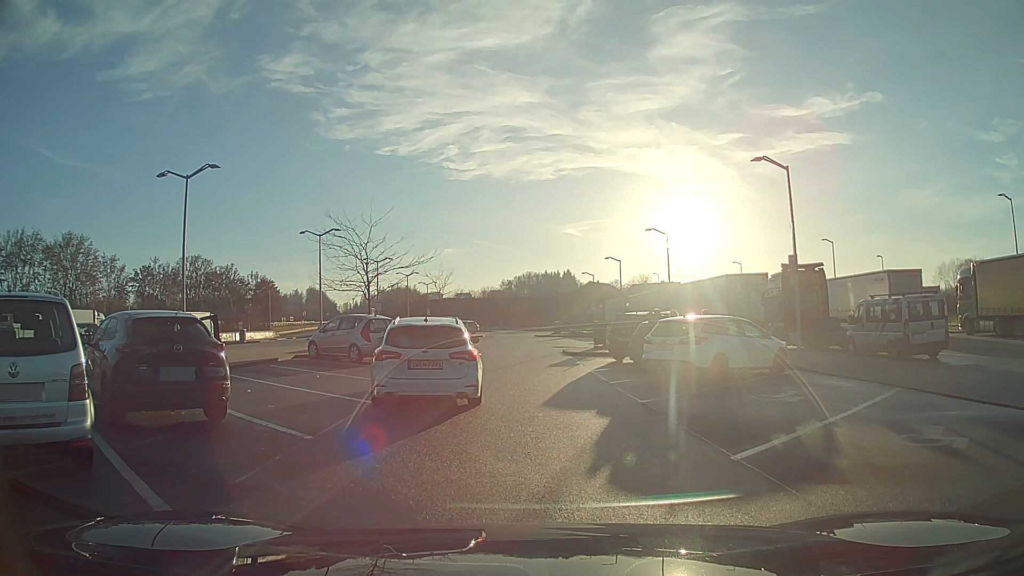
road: service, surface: asphalt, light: Day
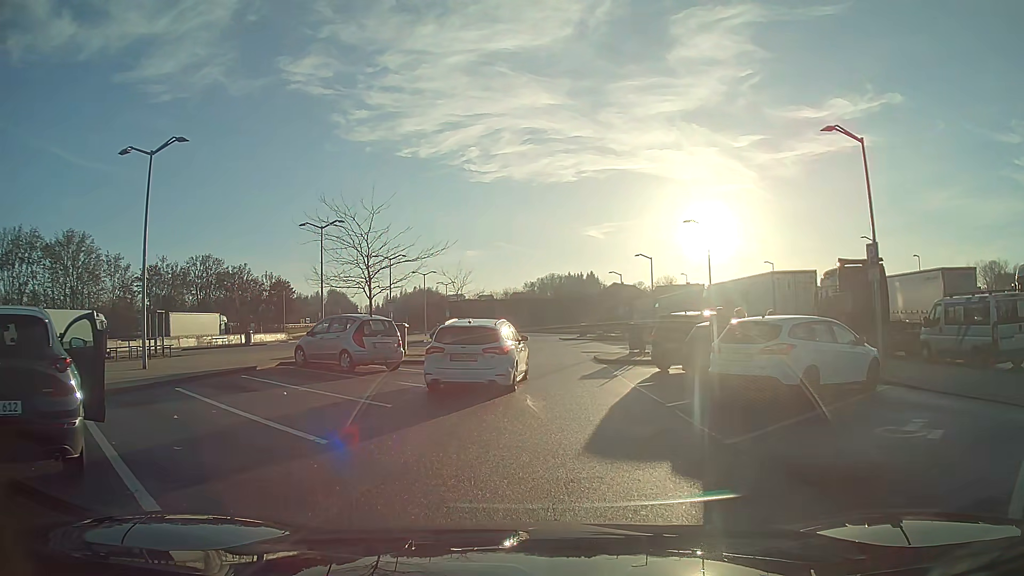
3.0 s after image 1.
(-0.2, +4.0) m; -4°
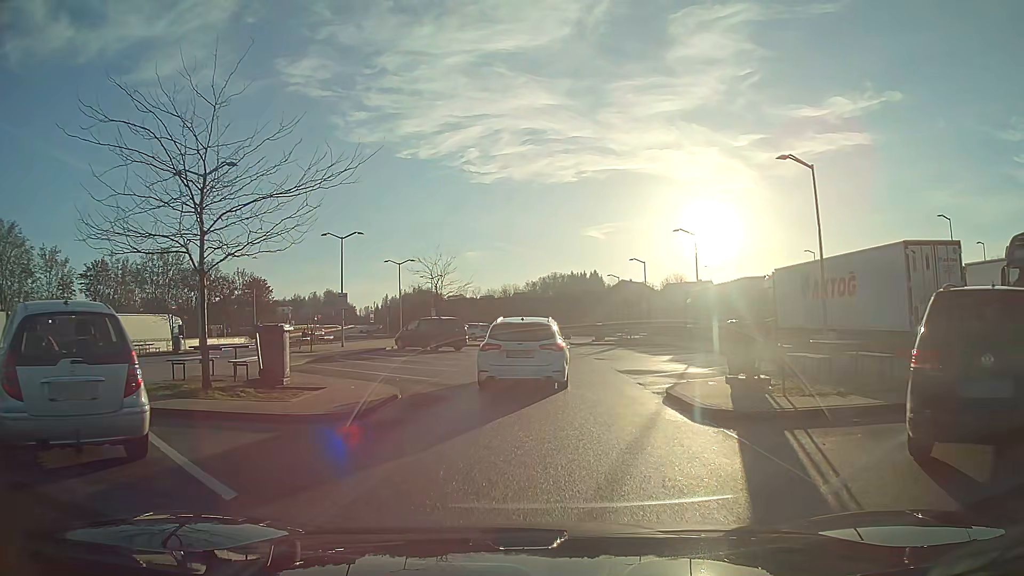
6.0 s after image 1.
(0.0, +13.5) m; 0°
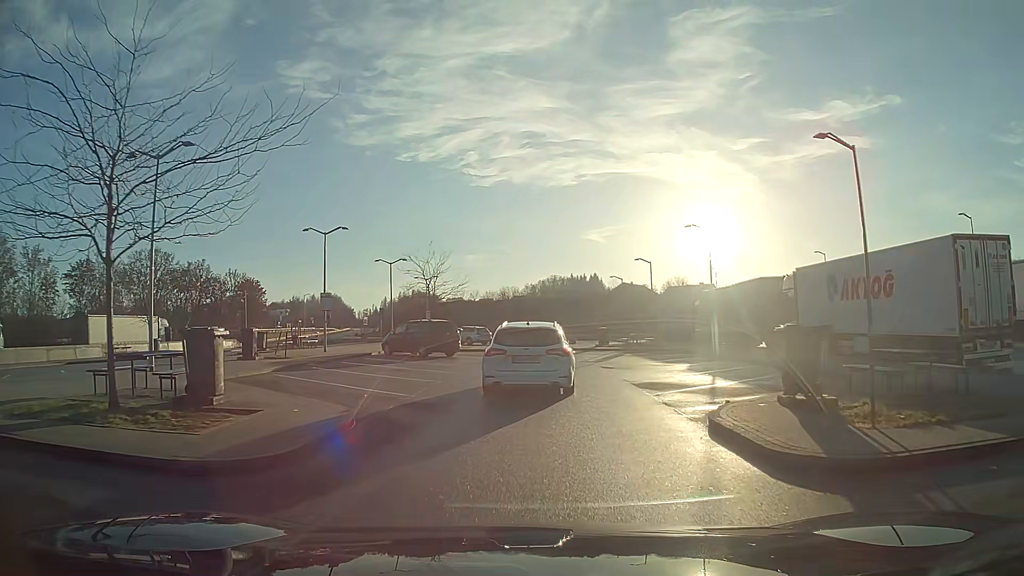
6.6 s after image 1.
(0.0, +3.1) m; 0°
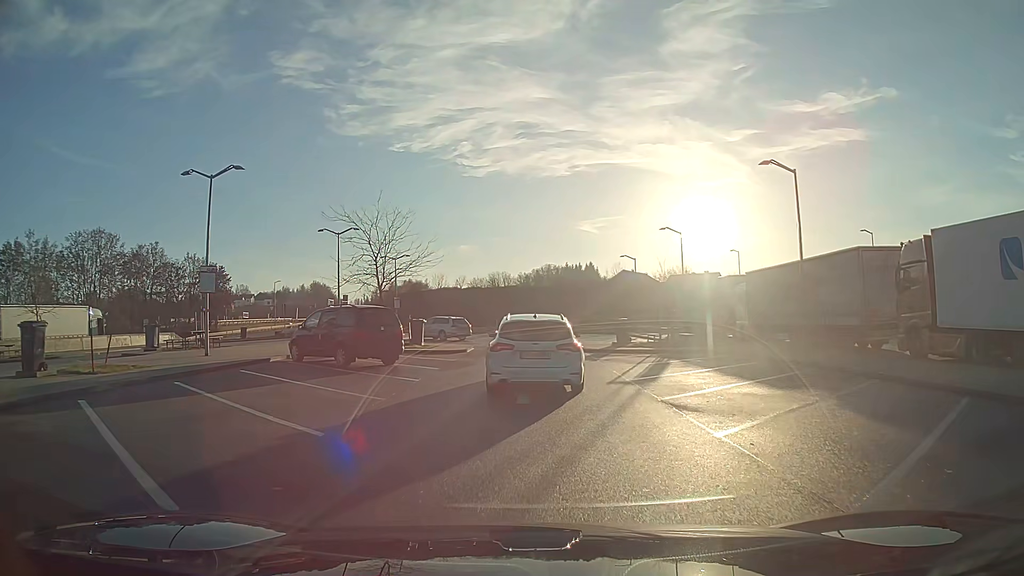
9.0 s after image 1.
(+0.1, +12.4) m; +1°
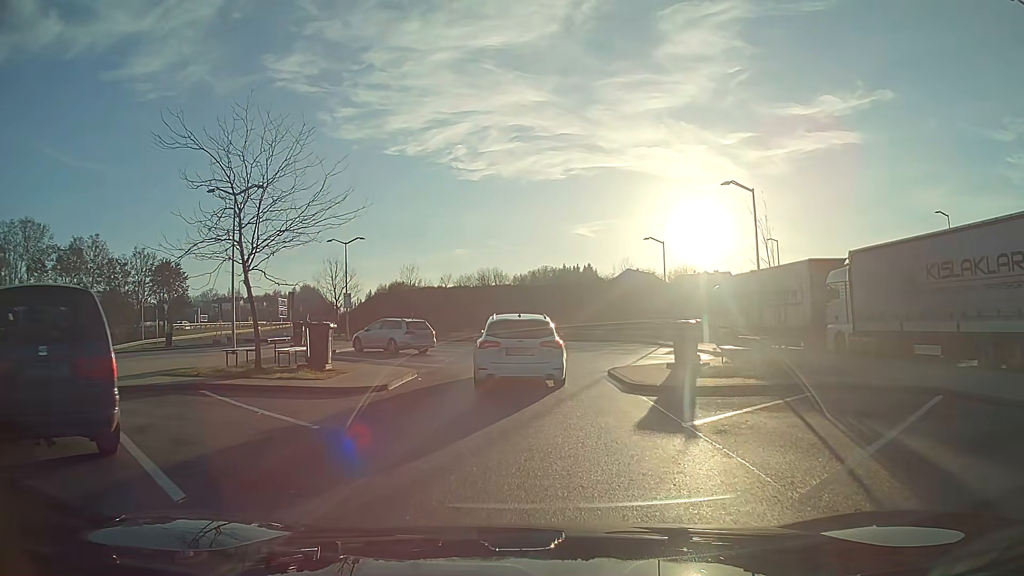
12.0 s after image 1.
(+0.1, +13.6) m; 0°
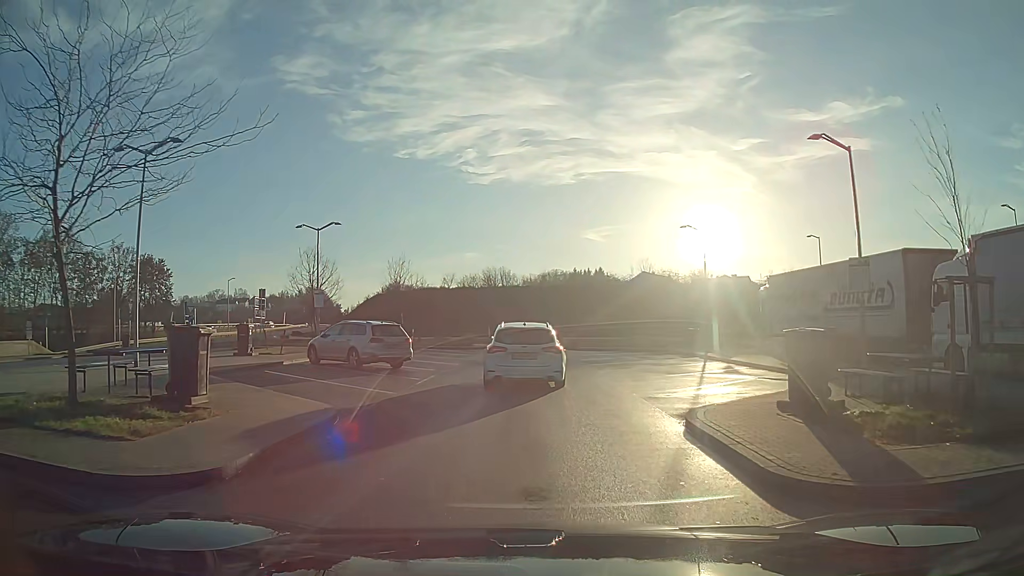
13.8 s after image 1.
(-0.1, +7.5) m; -1°
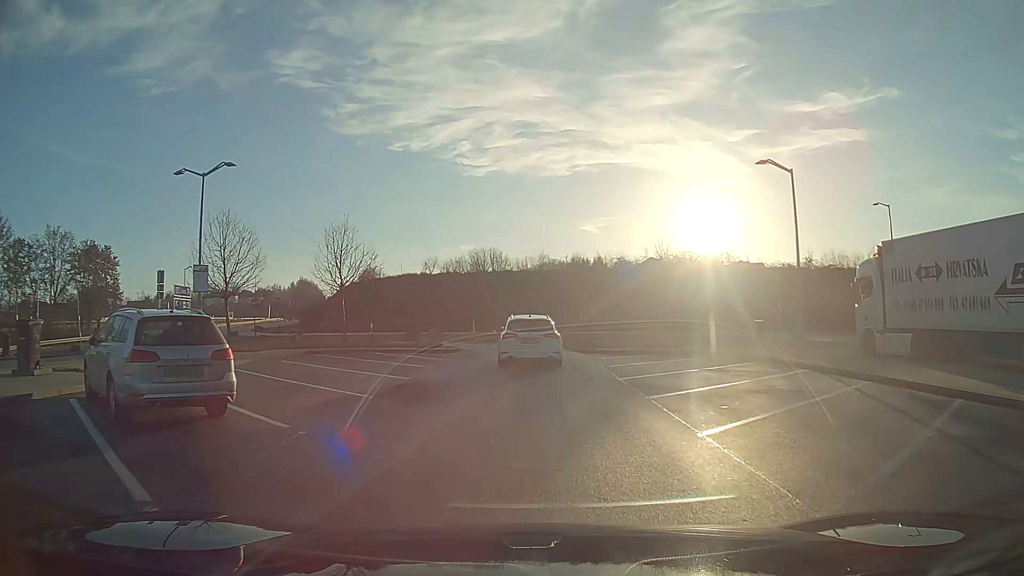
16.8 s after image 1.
(0.0, +12.6) m; 0°
